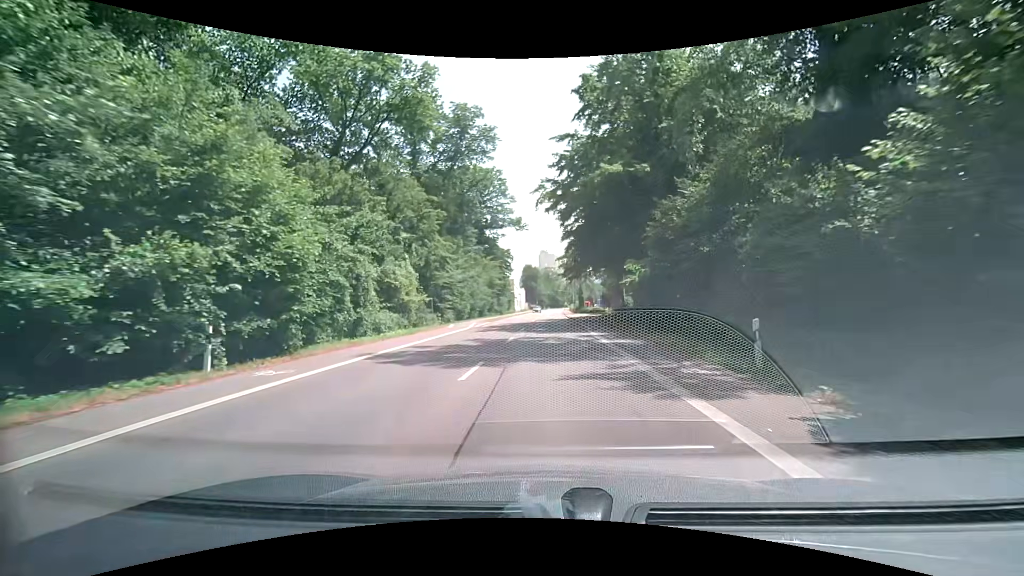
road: secondary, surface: asphalt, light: Day
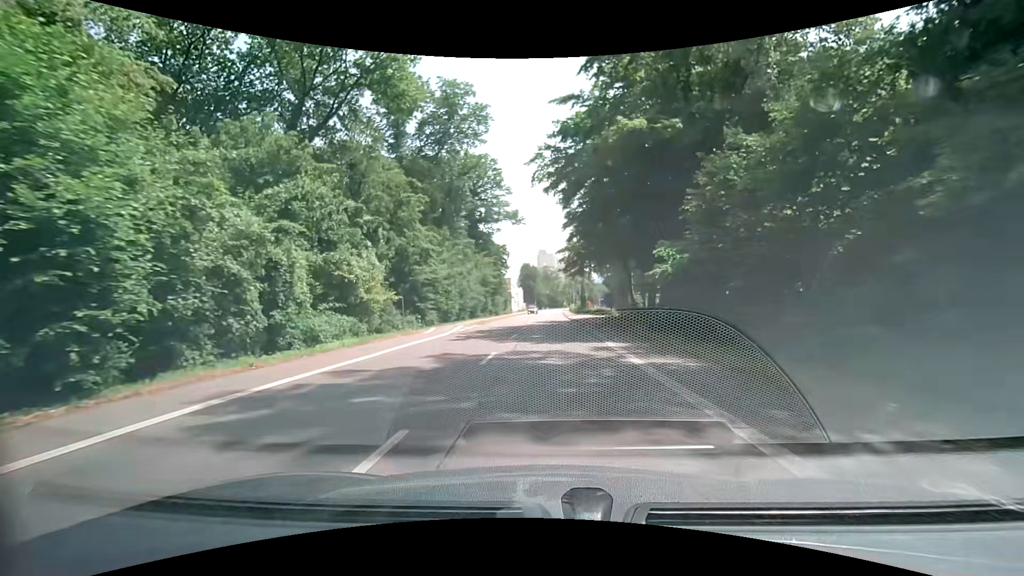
(0.0, +6.6) m; 0°
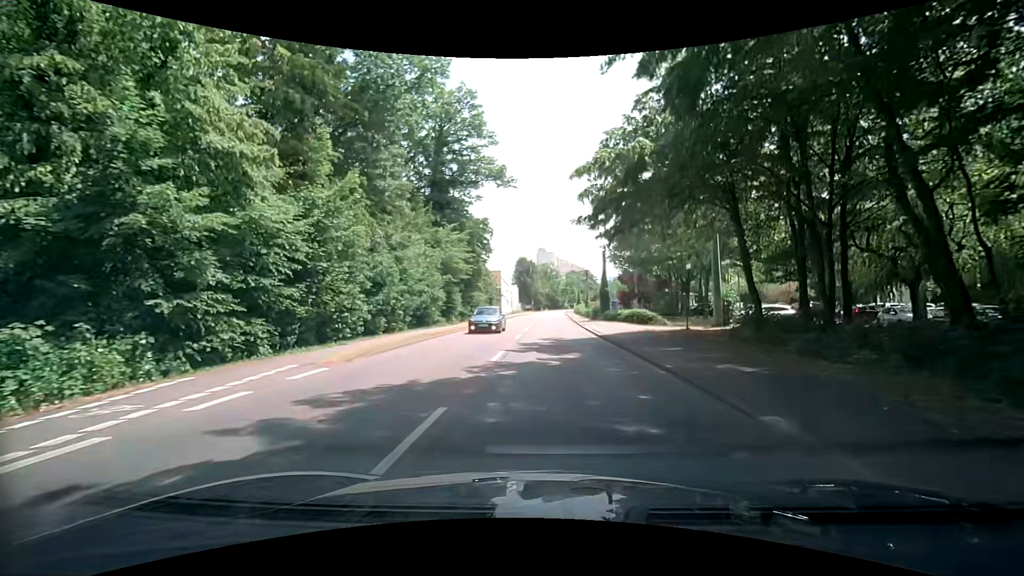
(0.0, +25.8) m; 0°
(0, +10) (0, +20) (+1, +30) (+1, +40) (+1, +50) (+2, +60) (+2, +70) (+2, +80) (+3, +90) (+3, +100) m
